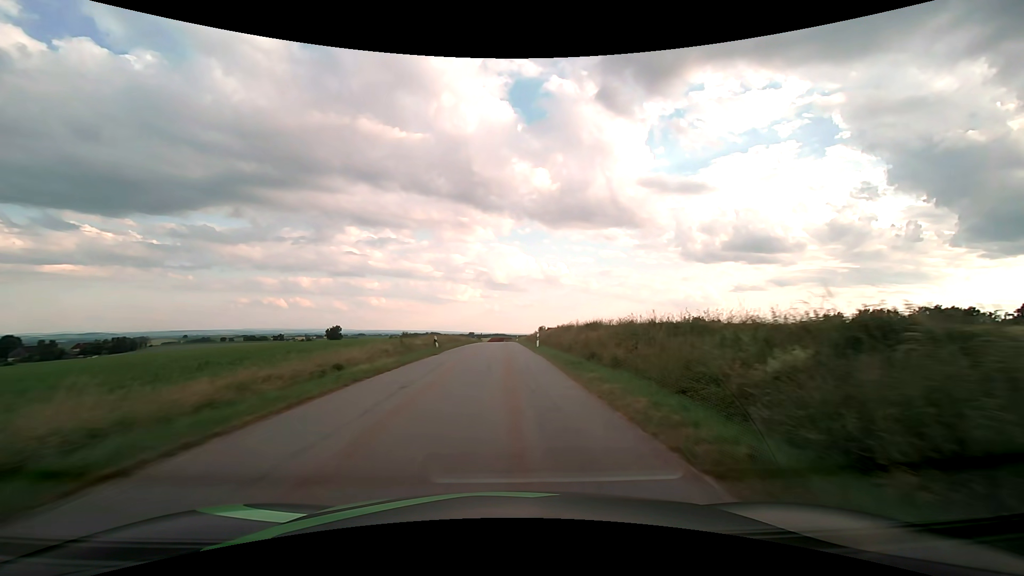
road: tertiary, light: Day
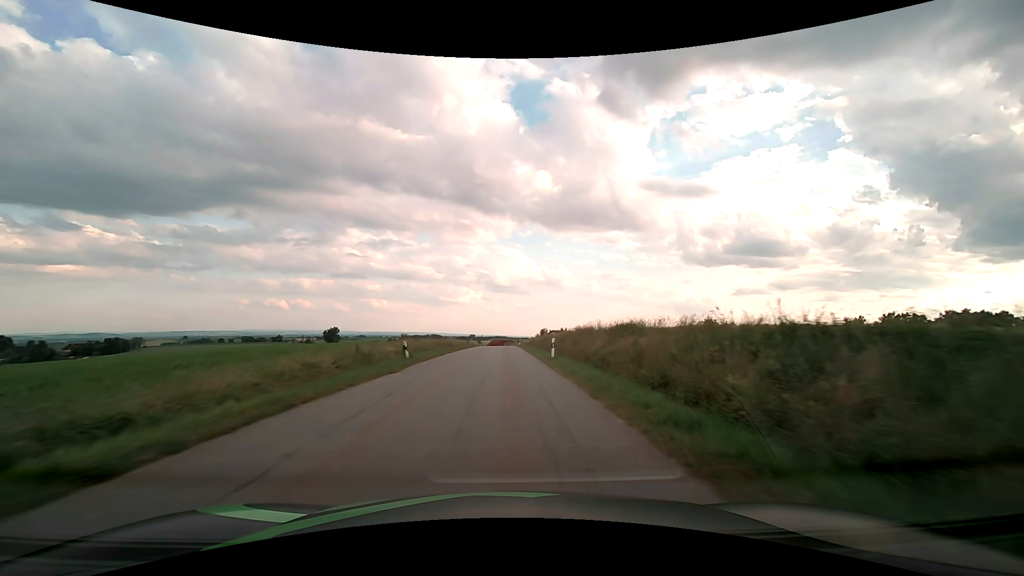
(0.0, +10.5) m; 0°
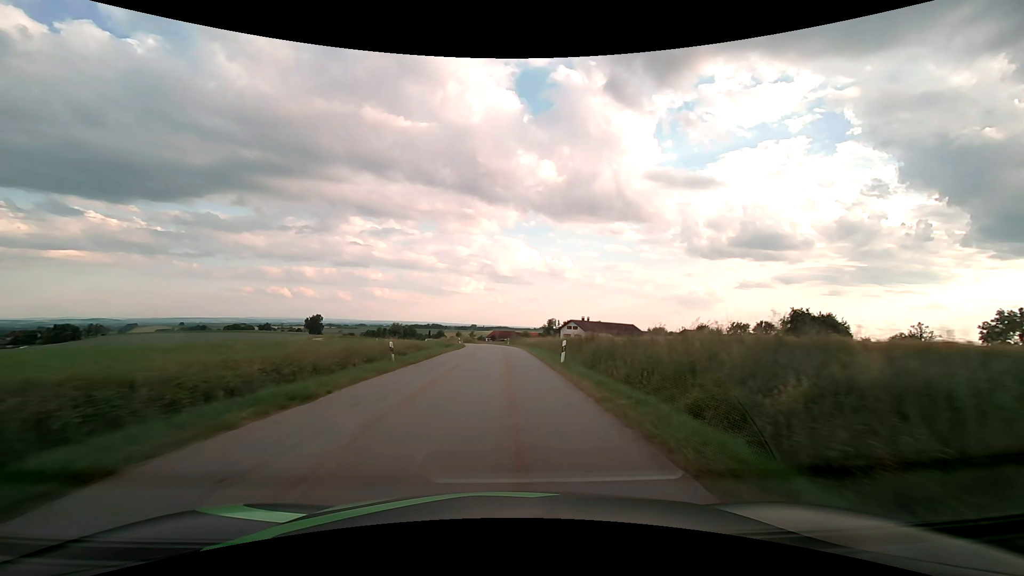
(-0.2, +53.9) m; 0°
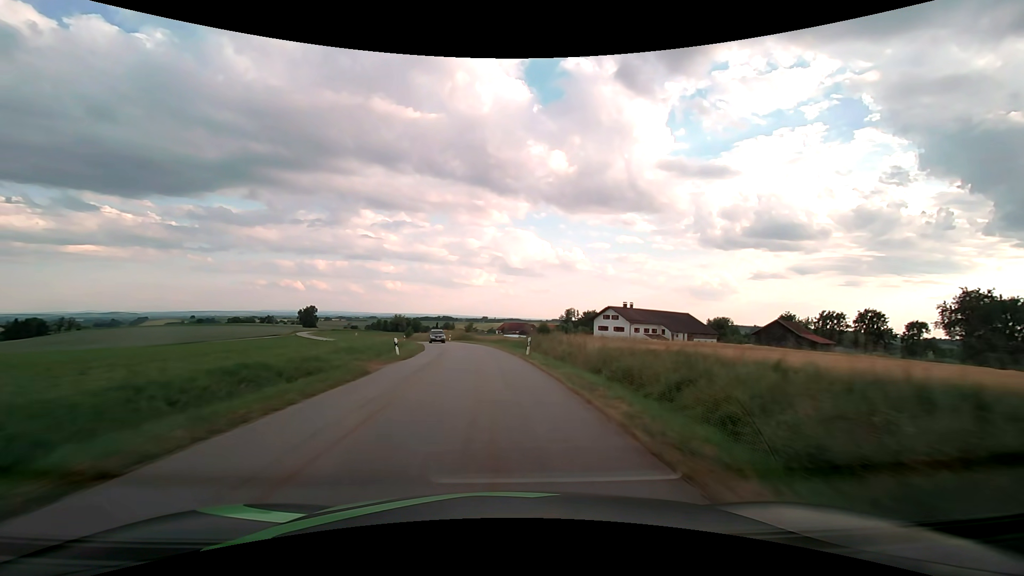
(-0.2, +44.0) m; -1°
